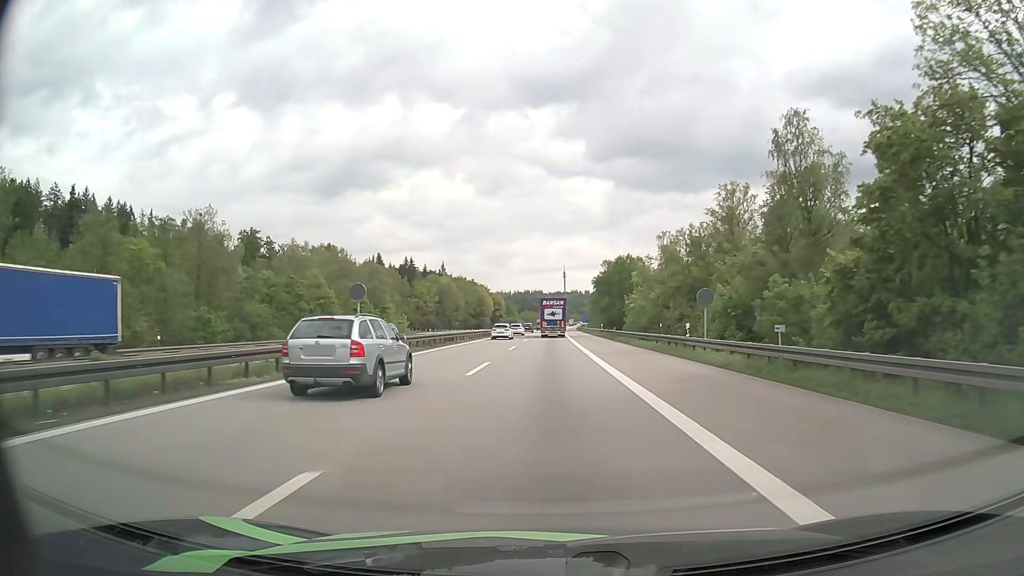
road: motorway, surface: asphalt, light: Day
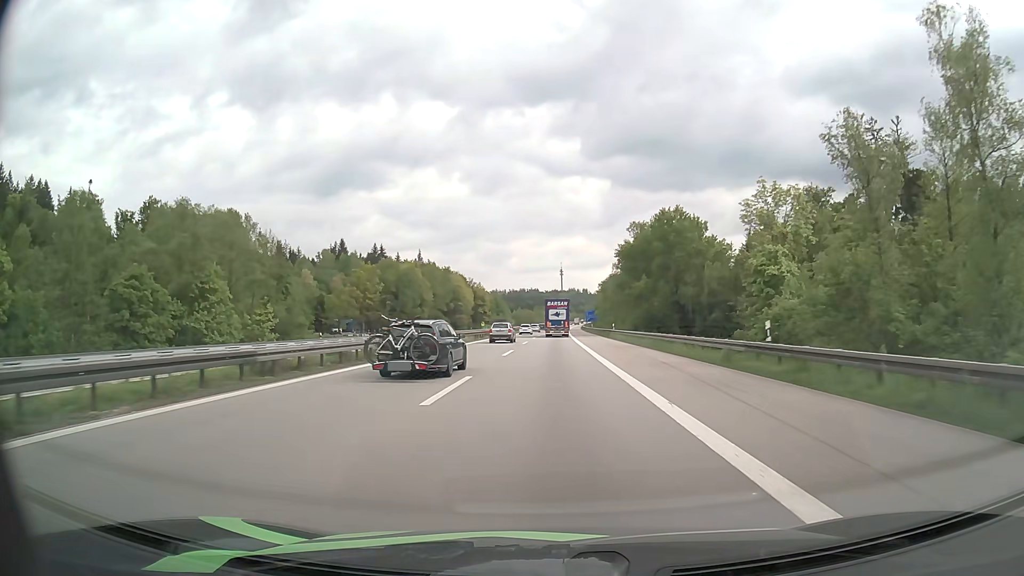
(+0.1, +60.8) m; 0°
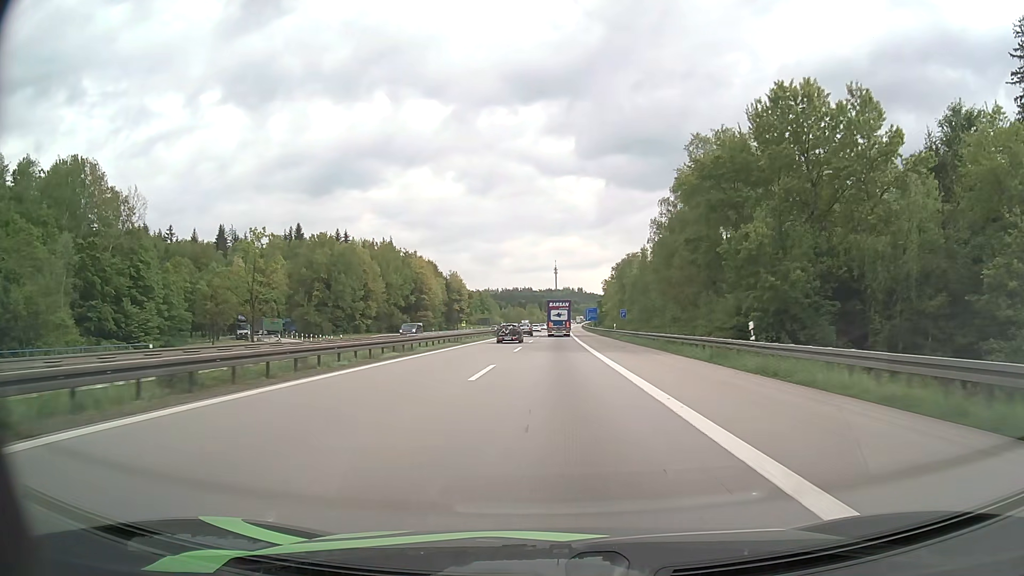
(+0.1, +49.1) m; 0°
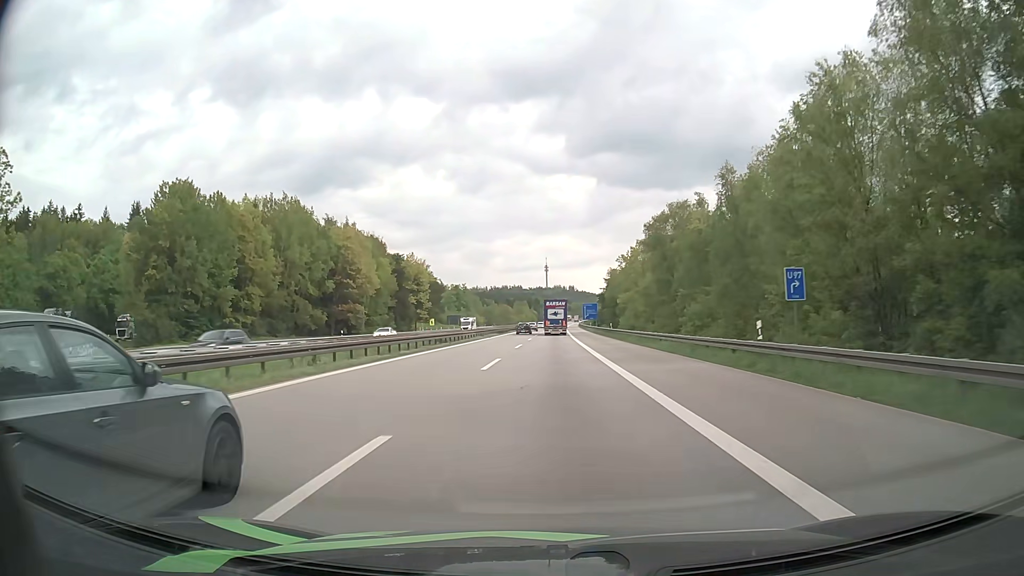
(+0.4, +50.5) m; +1°
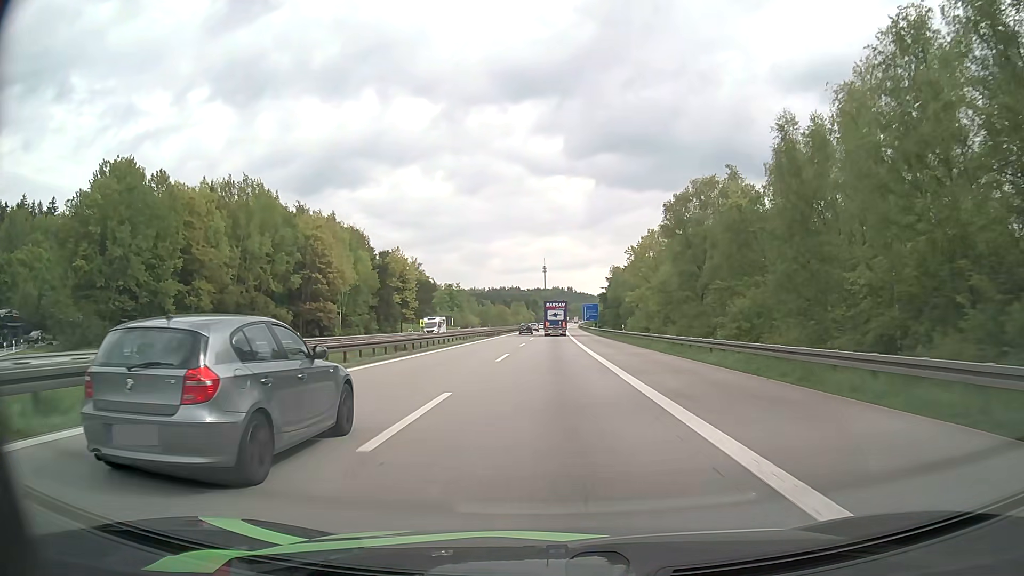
(0.0, +12.8) m; 0°
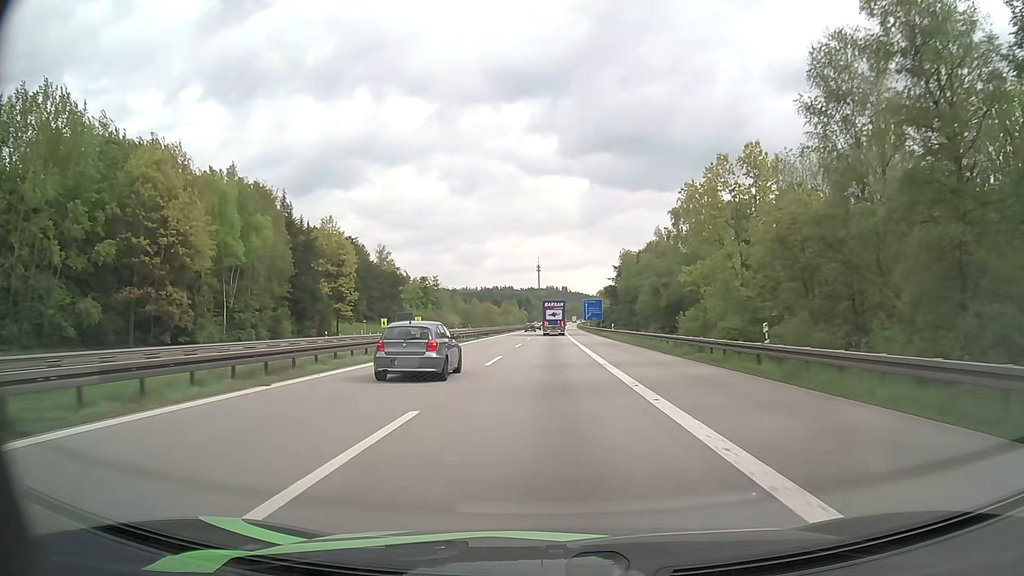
(+0.2, +39.0) m; +1°
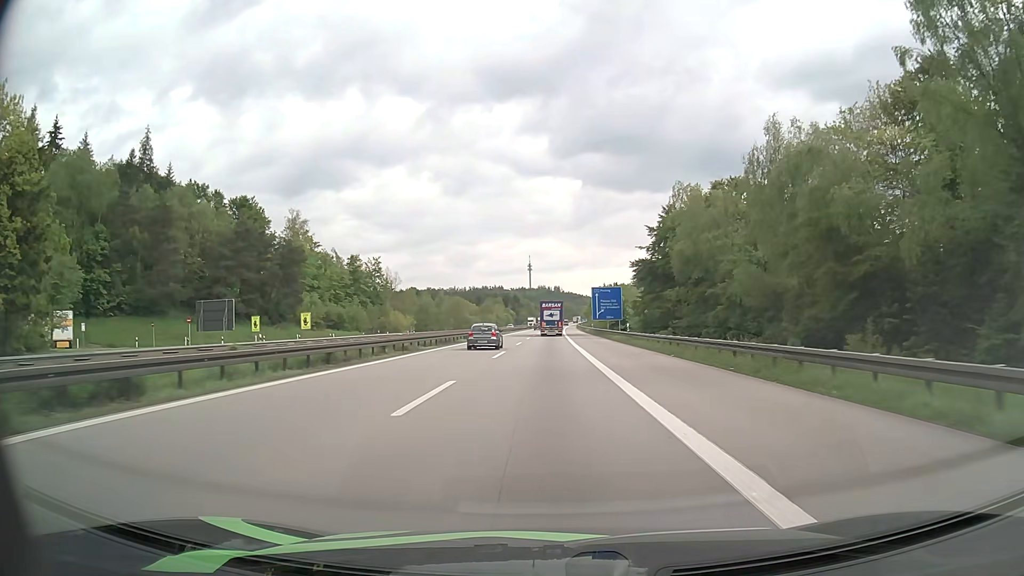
(+0.4, +66.5) m; +1°
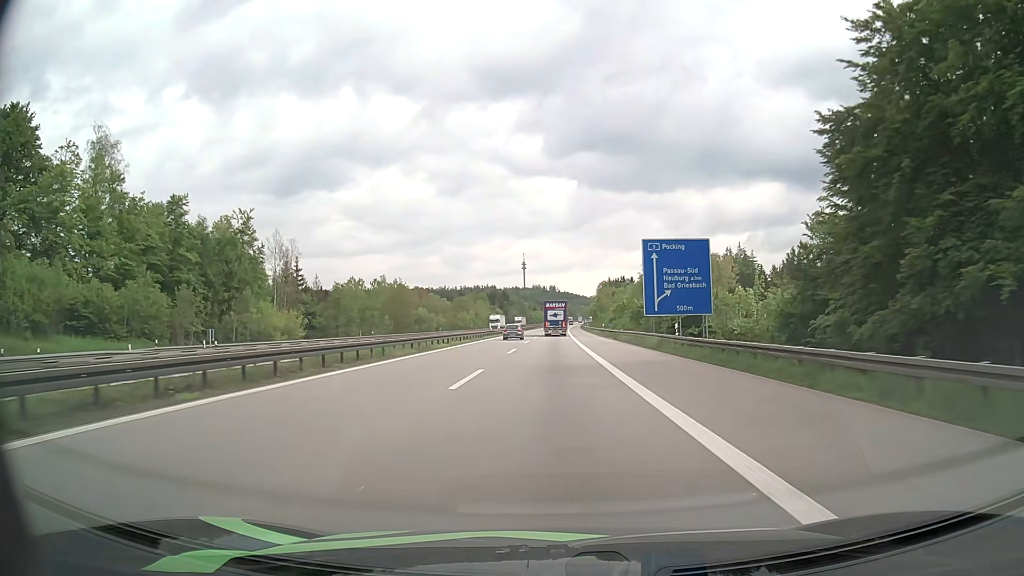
(0.0, +67.8) m; 0°
(0, +10) (0, +20) (0, +30) (0, +40) (0, +50) (0, +60) (0, +70) (+1, +80) (+1, +90) (+1, +100) m
